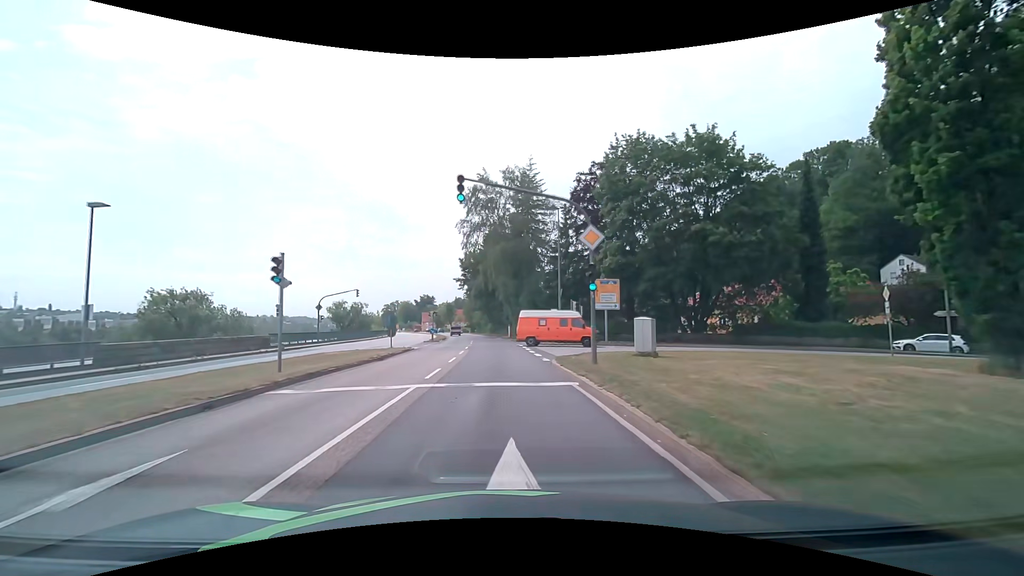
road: primary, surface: asphalt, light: Day
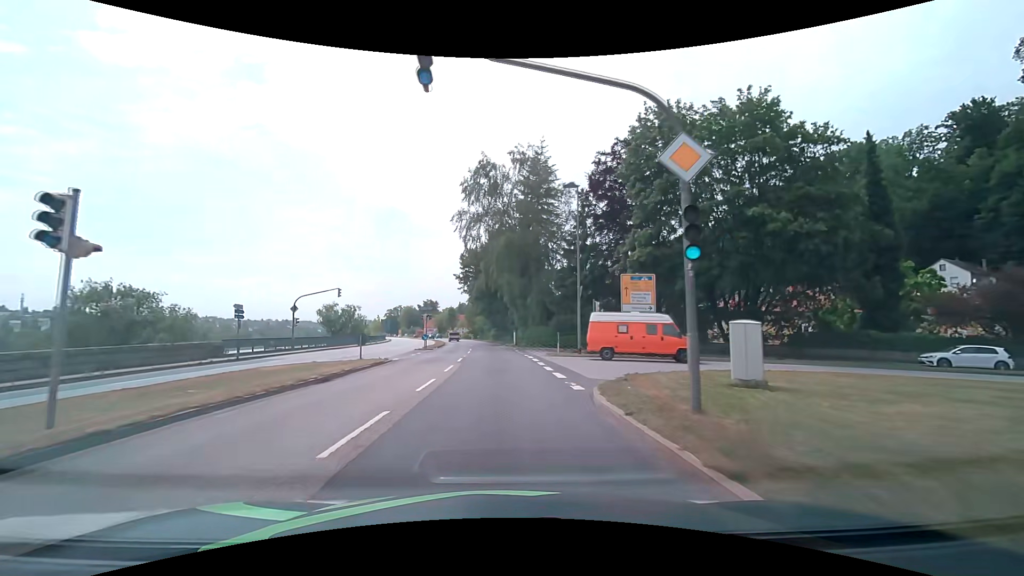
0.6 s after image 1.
(0.0, +7.7) m; 0°
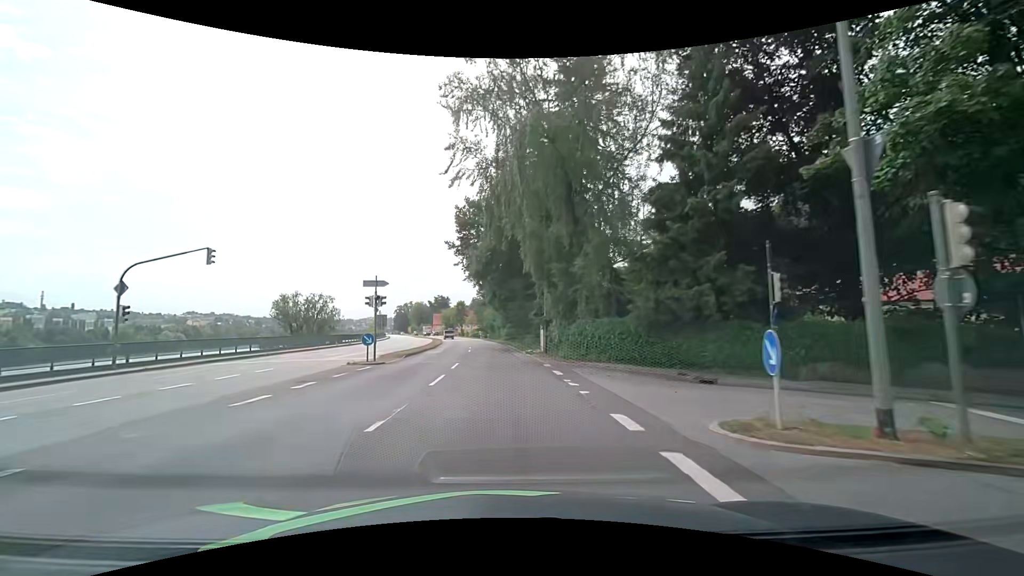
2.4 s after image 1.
(-0.4, +22.9) m; -2°
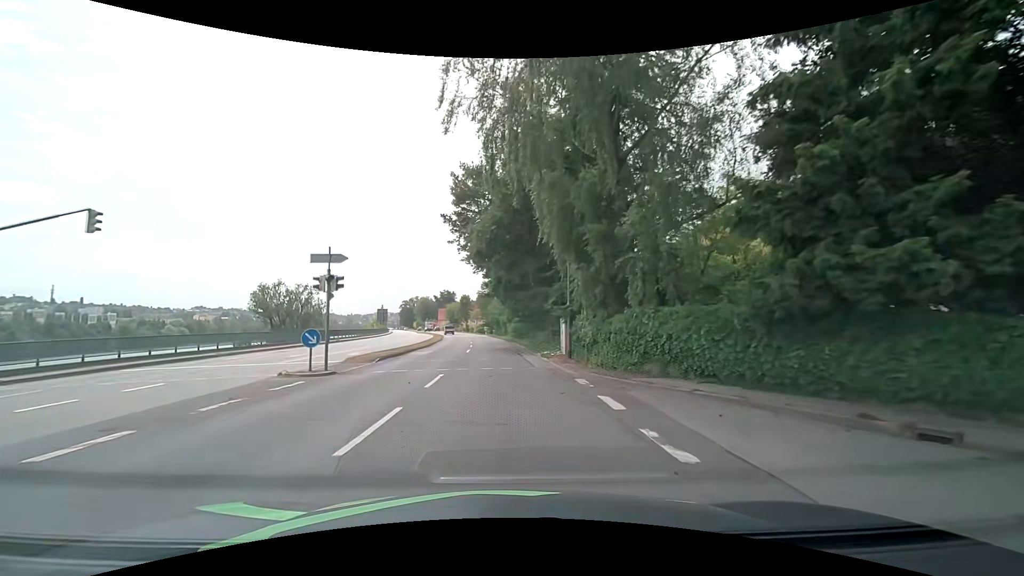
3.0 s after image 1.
(0.0, +7.6) m; -1°
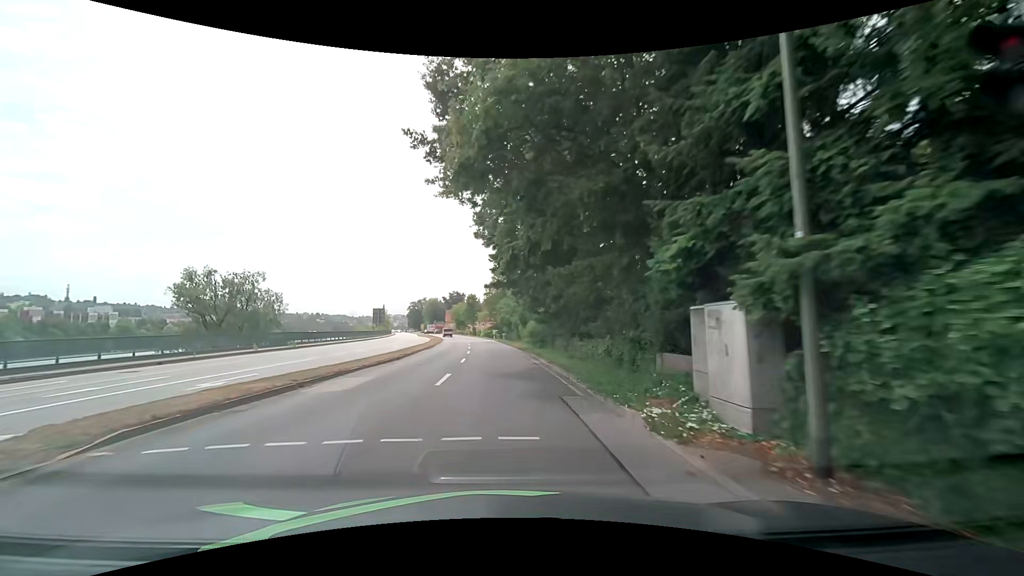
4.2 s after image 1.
(-0.2, +15.2) m; -1°
(0, +10) (0, +20) (-1, +30) (-1, +40) (-2, +50) (-3, +60) (-4, +70) (-5, +80) (-6, +90) (-7, +100) m
